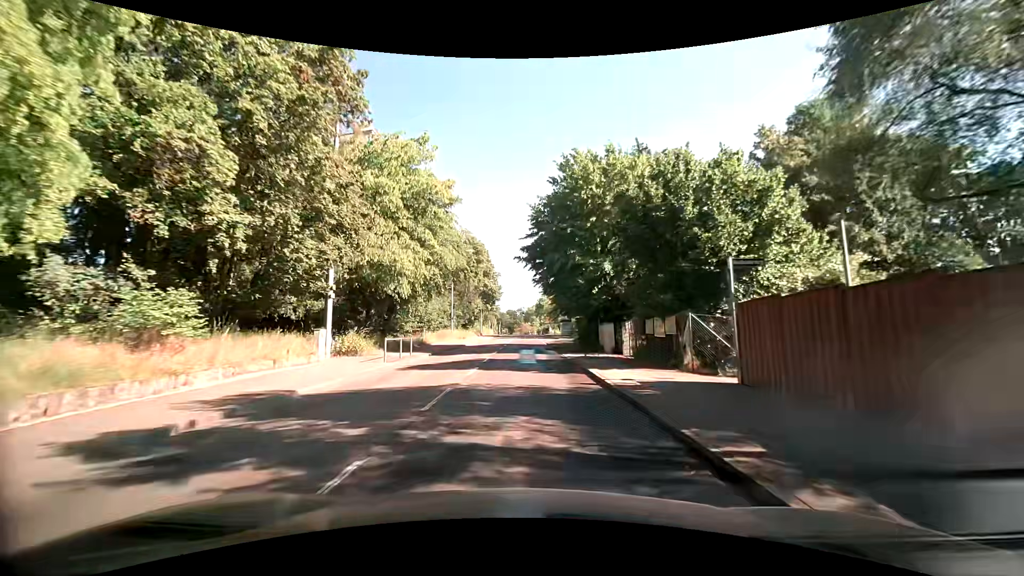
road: tertiary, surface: asphalt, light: Day
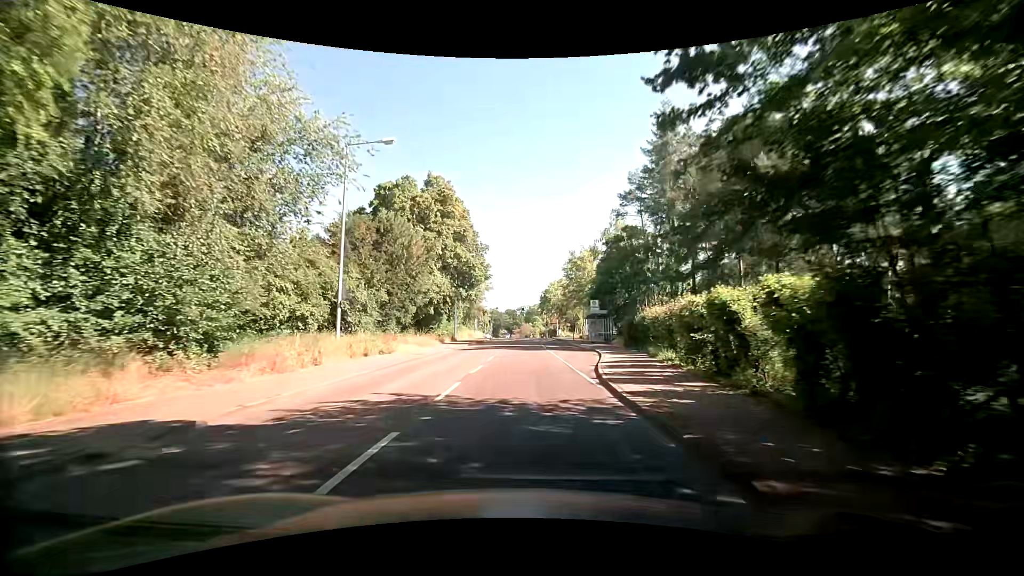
(-0.3, +34.9) m; -1°
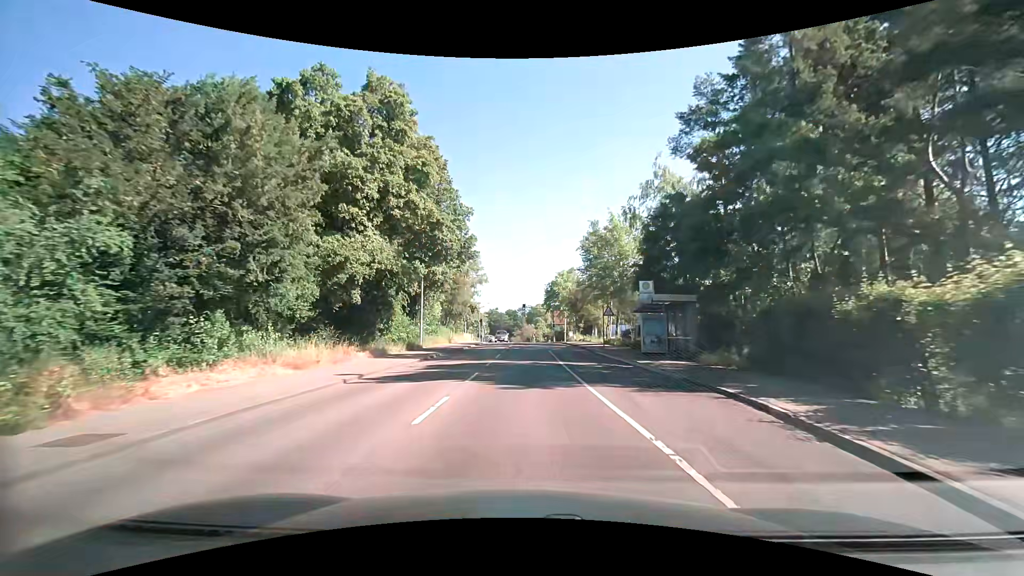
(+0.2, +20.3) m; 0°
(0, +10) (0, +20) (0, +30) (+1, +40) (+2, +50) (+3, +60) (+3, +70) (+2, +80) (+1, +90) (+1, +100) m
